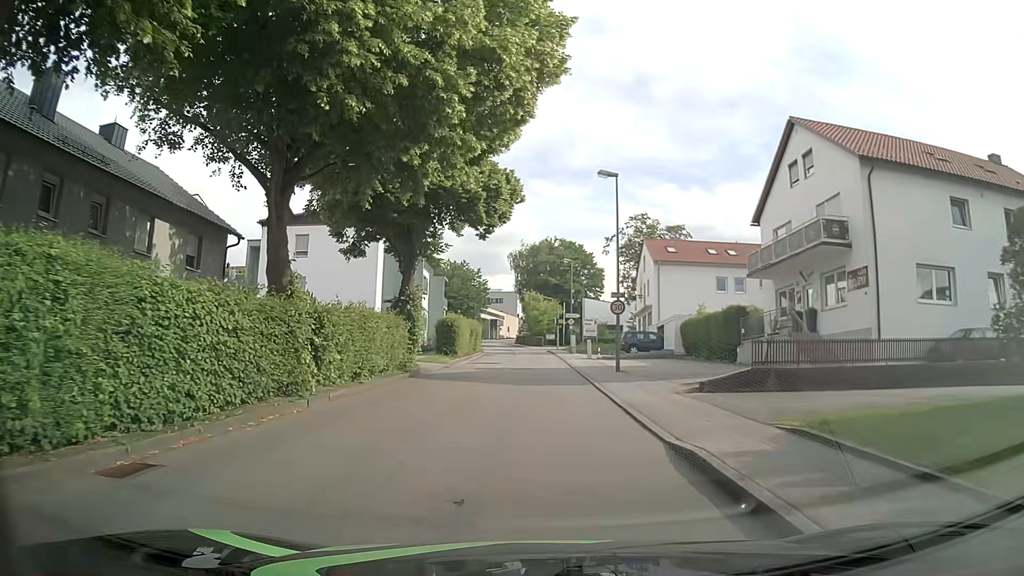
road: unclassified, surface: asphalt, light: Day
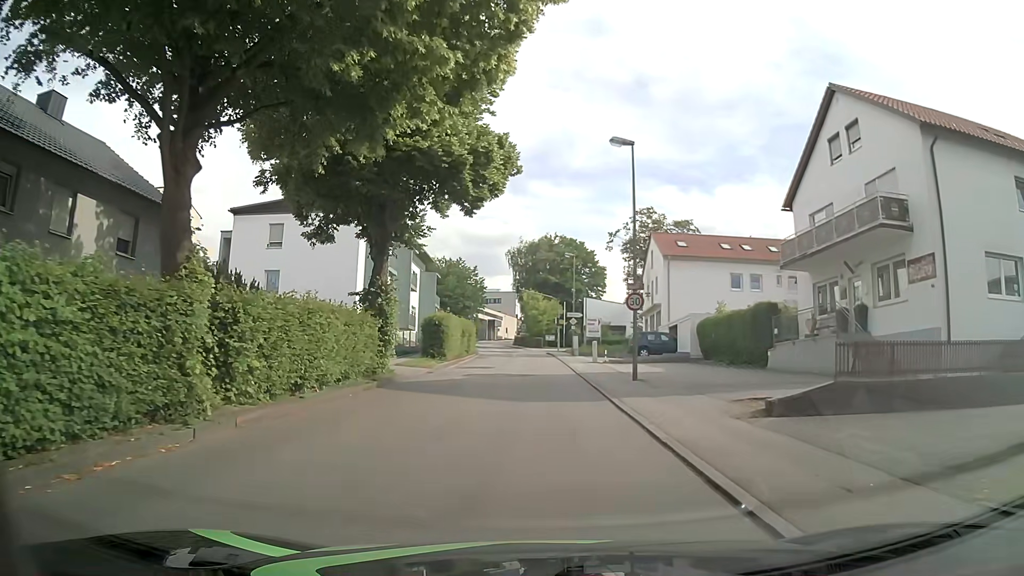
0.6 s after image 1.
(0.0, +4.7) m; 0°
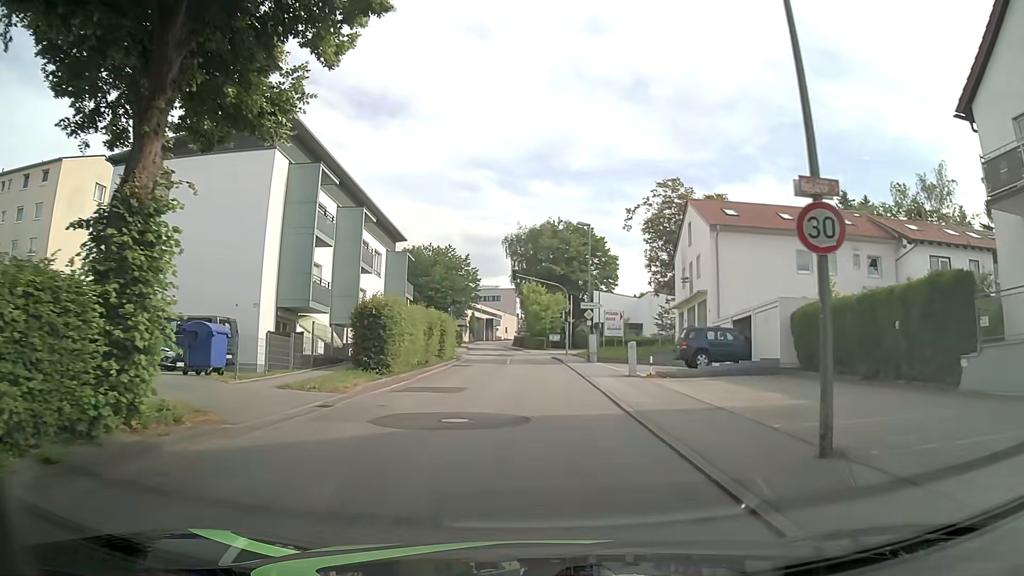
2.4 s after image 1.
(0.0, +14.1) m; 0°
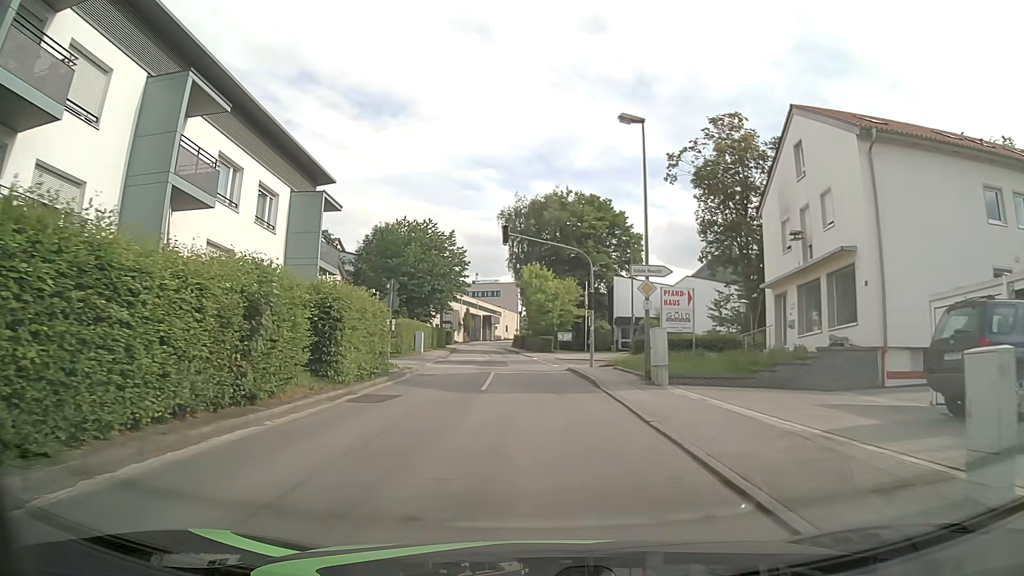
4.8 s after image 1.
(-0.1, +19.1) m; -1°
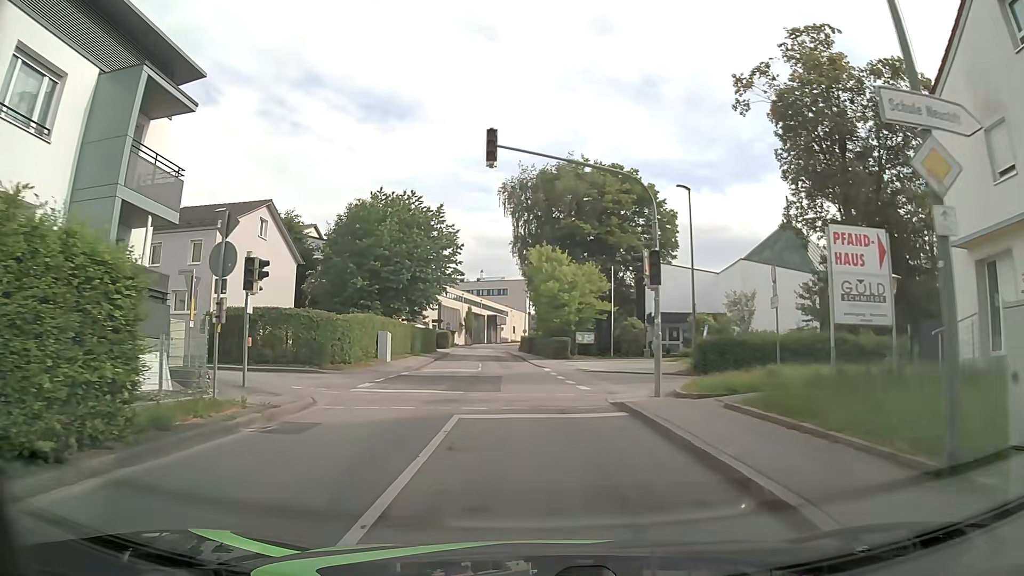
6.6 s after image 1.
(0.0, +14.4) m; -1°
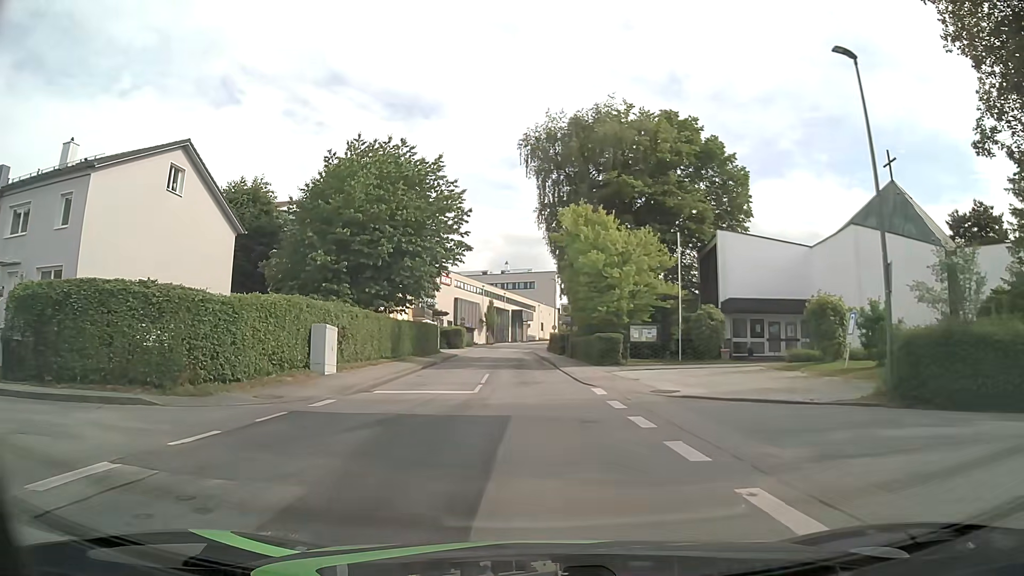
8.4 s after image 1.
(-0.2, +14.4) m; -2°
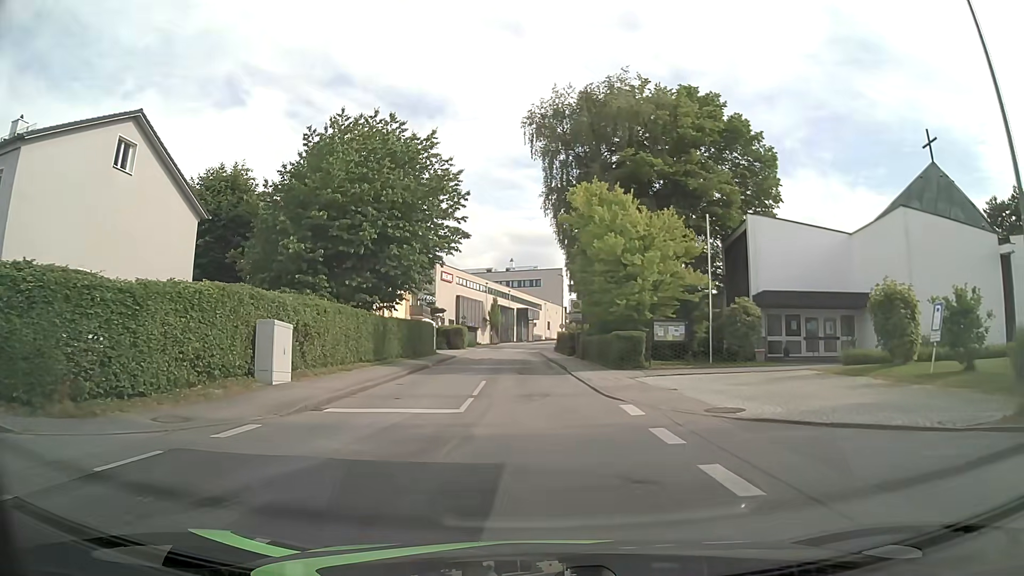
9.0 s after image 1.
(0.0, +4.8) m; -1°
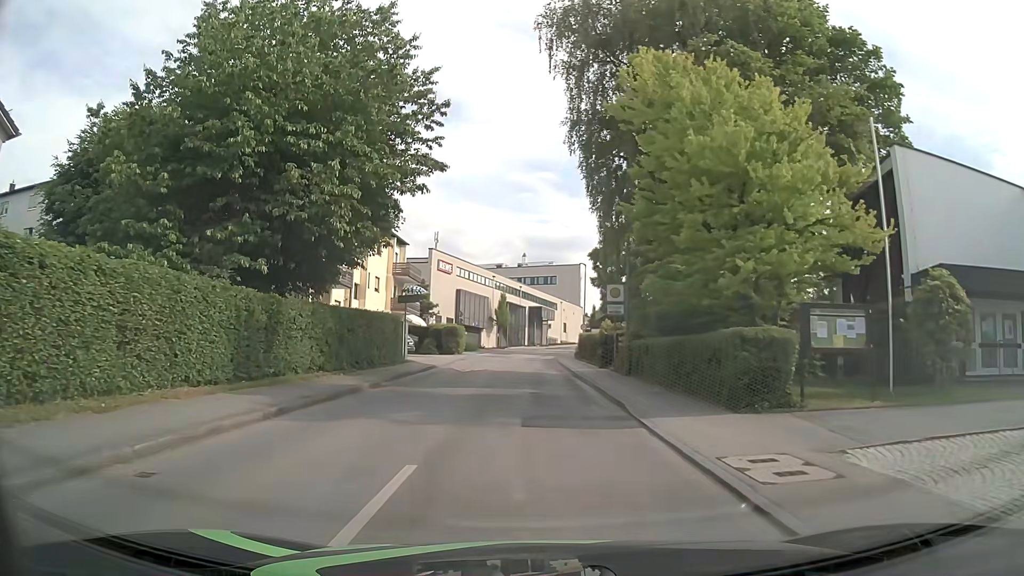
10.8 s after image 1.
(0.0, +14.5) m; -1°
(0, +10) (0, +20) (0, +30) (0, +40) (0, +50) (+1, +60) (+2, +70) (+4, +80) (+7, +89) (+10, +99) m
